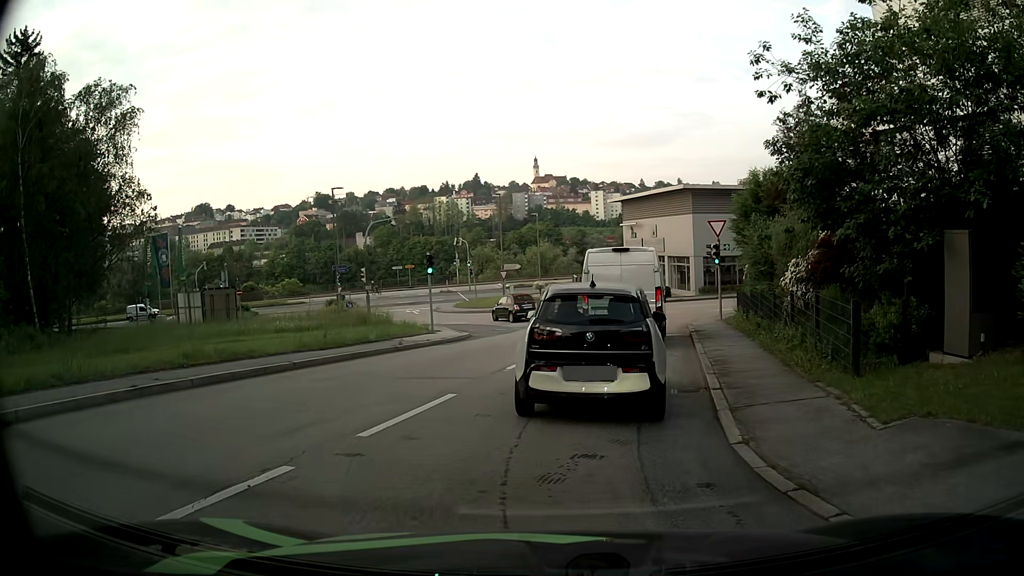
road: residential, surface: asphalt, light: Day
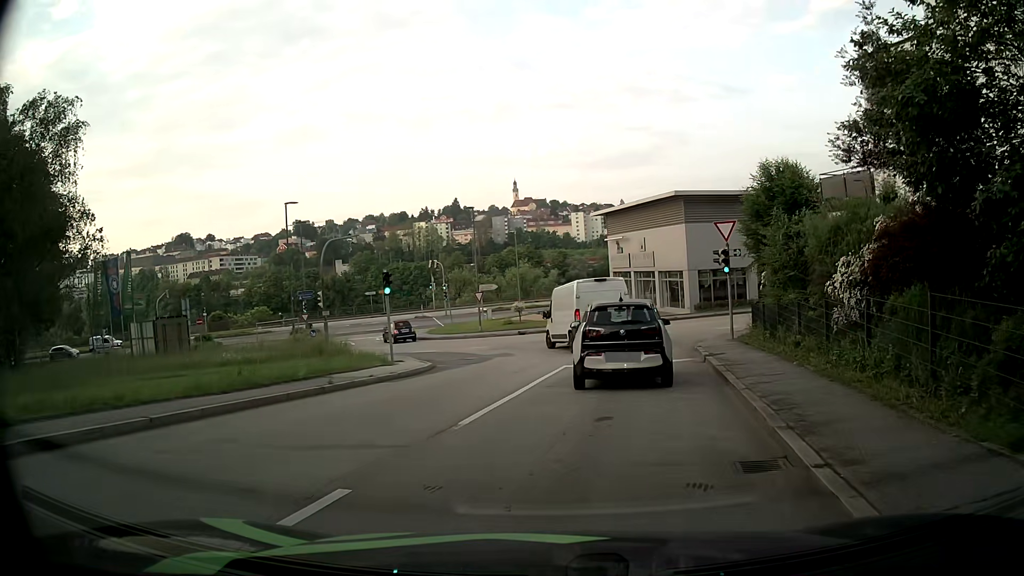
(+0.2, +4.7) m; +3°
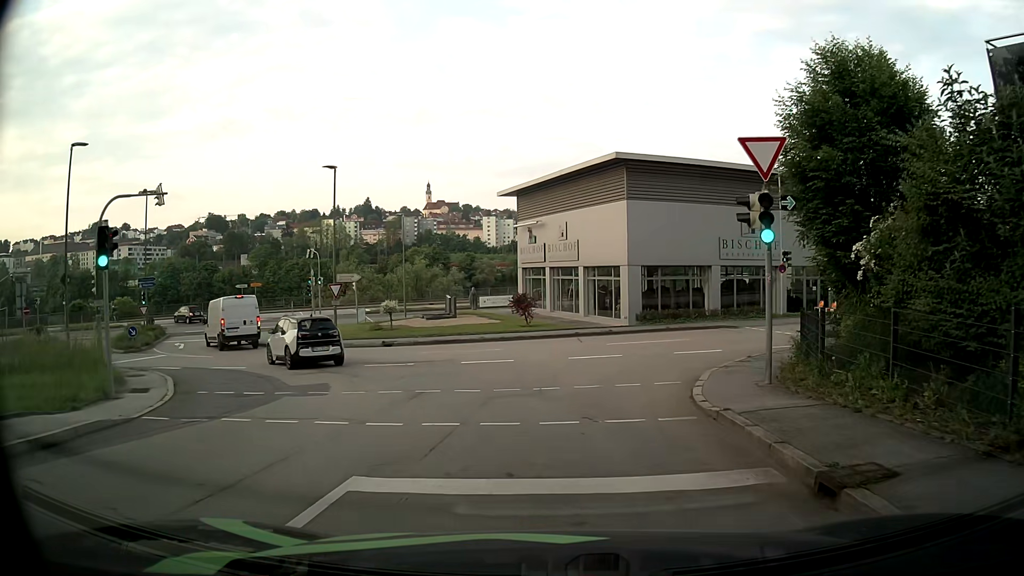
(+0.9, +12.7) m; +6°
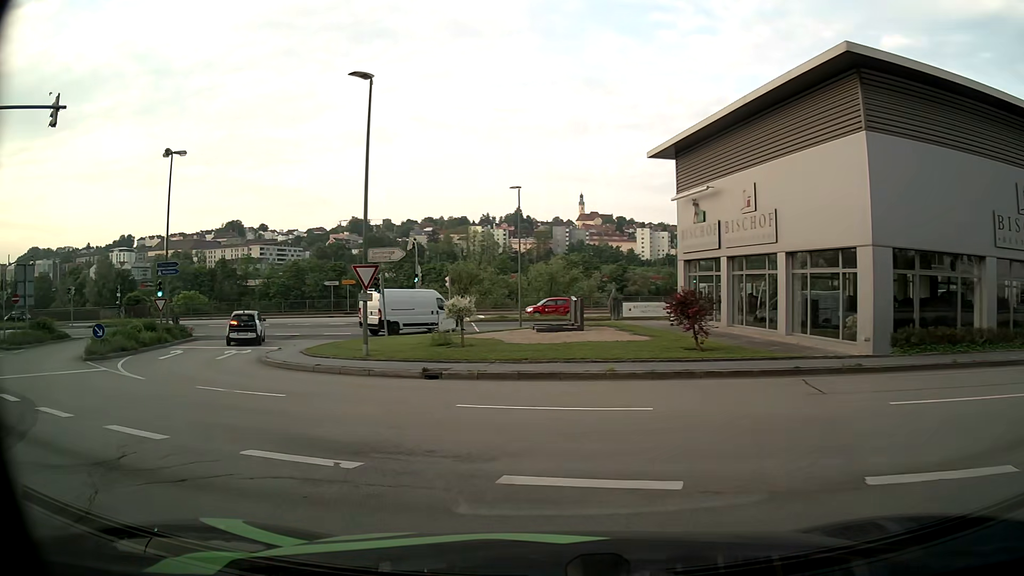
(-0.2, +13.8) m; -13°
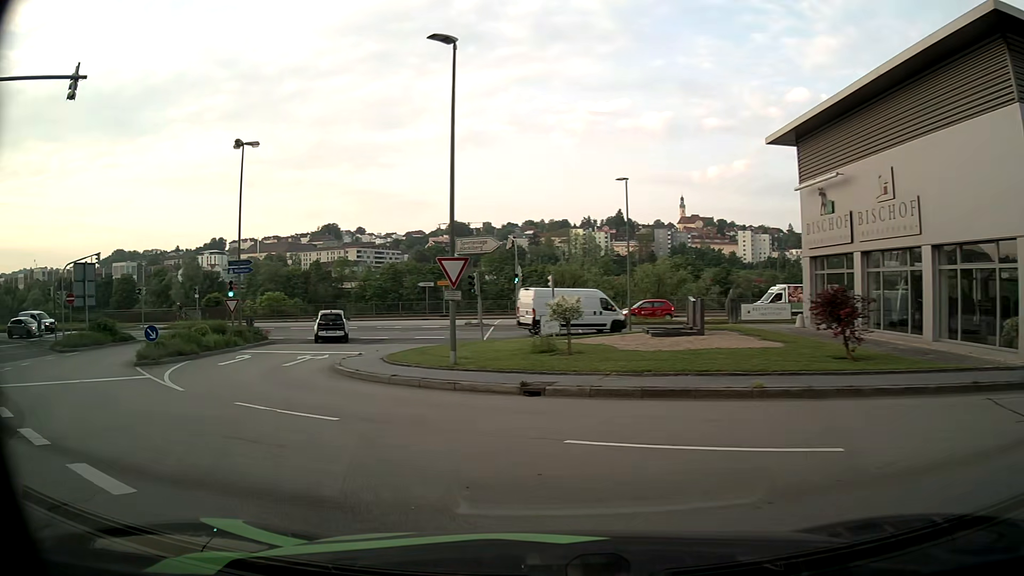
(-0.2, +3.1) m; -8°
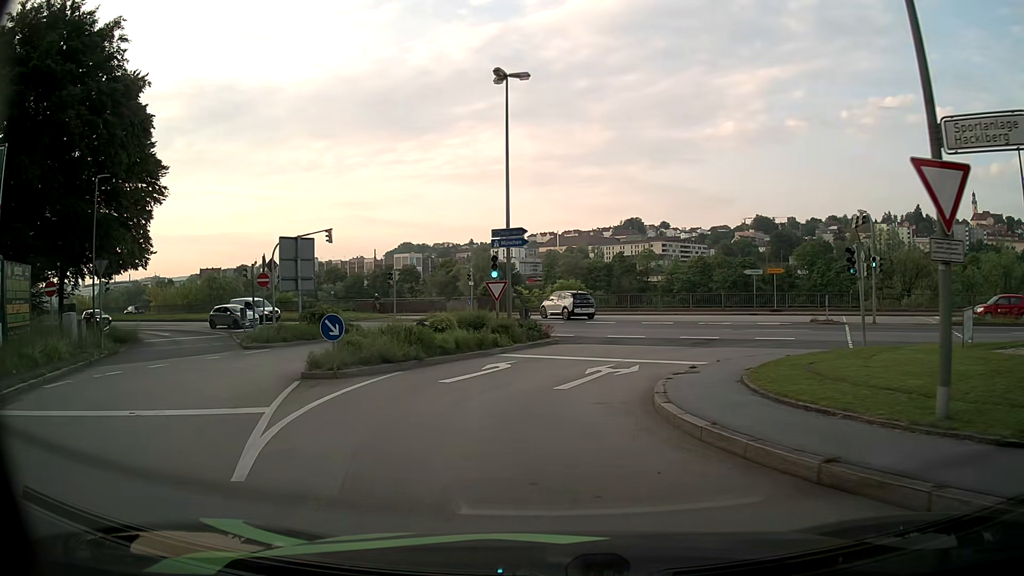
(-2.4, +9.5) m; -25°
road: tertiary
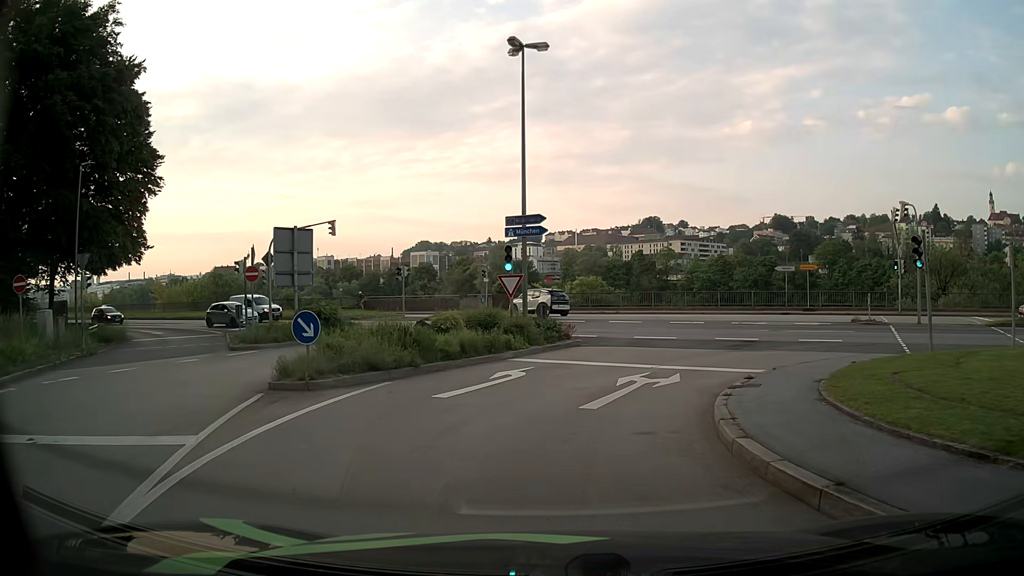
(-0.1, +2.7) m; -2°
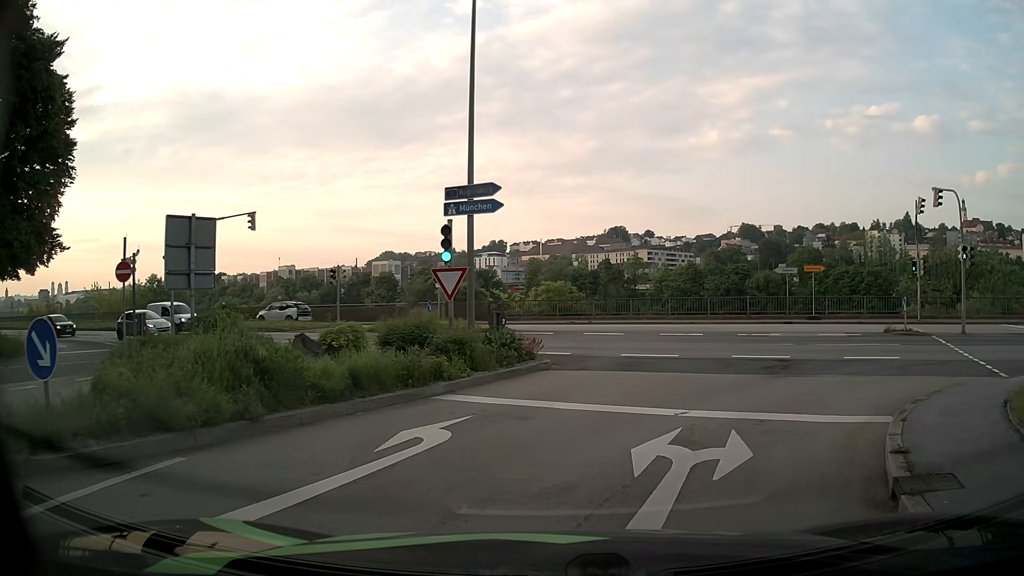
(+0.1, +6.4) m; +2°
(+2, +10) (+10, +16) (+19, +16) (+29, +12) (+38, +8) (+47, +4) (+56, 0) (+65, -4) (+74, -8) (+83, -13) m
